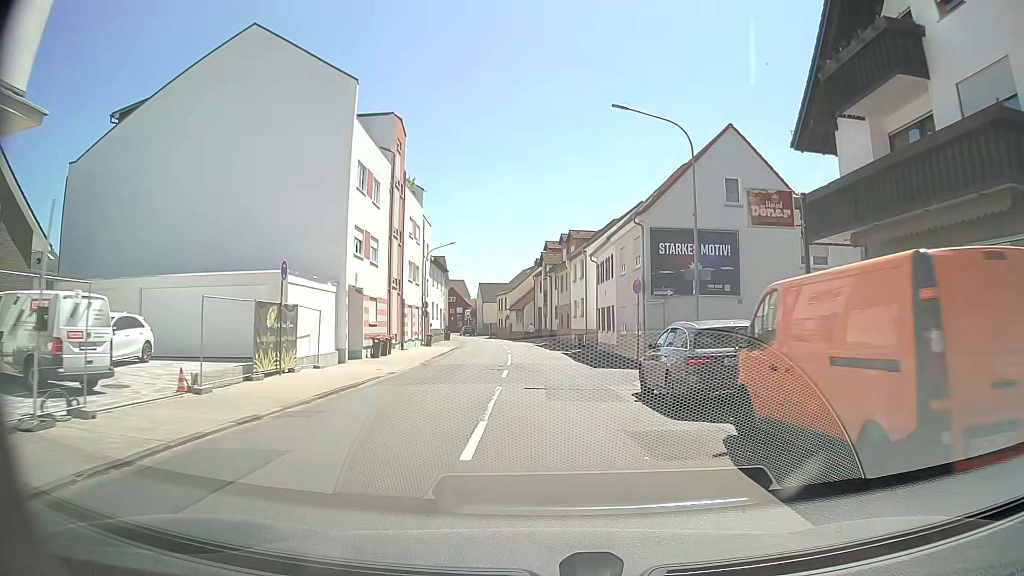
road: tertiary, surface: asphalt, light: Day
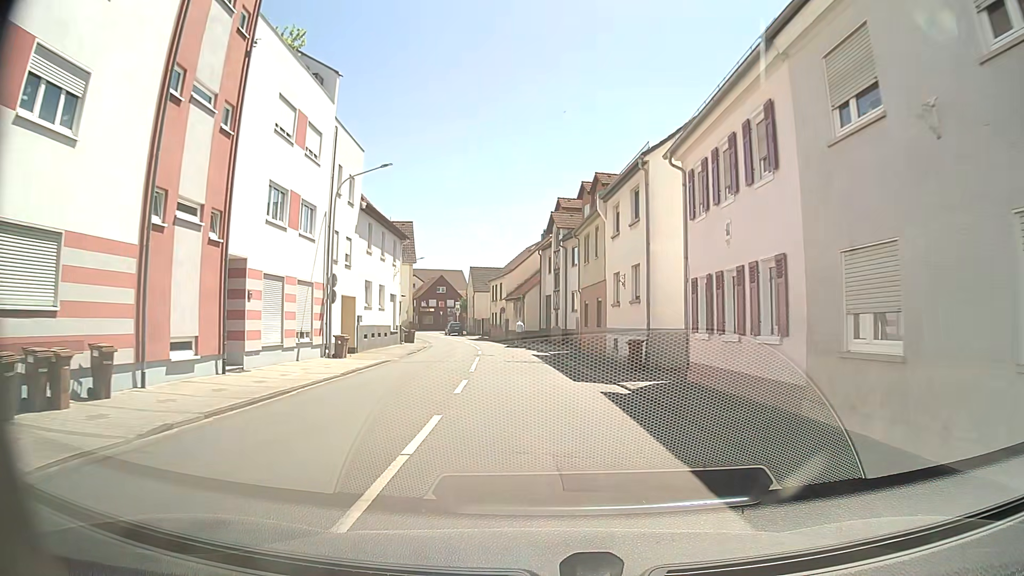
(+0.4, +24.0) m; 0°
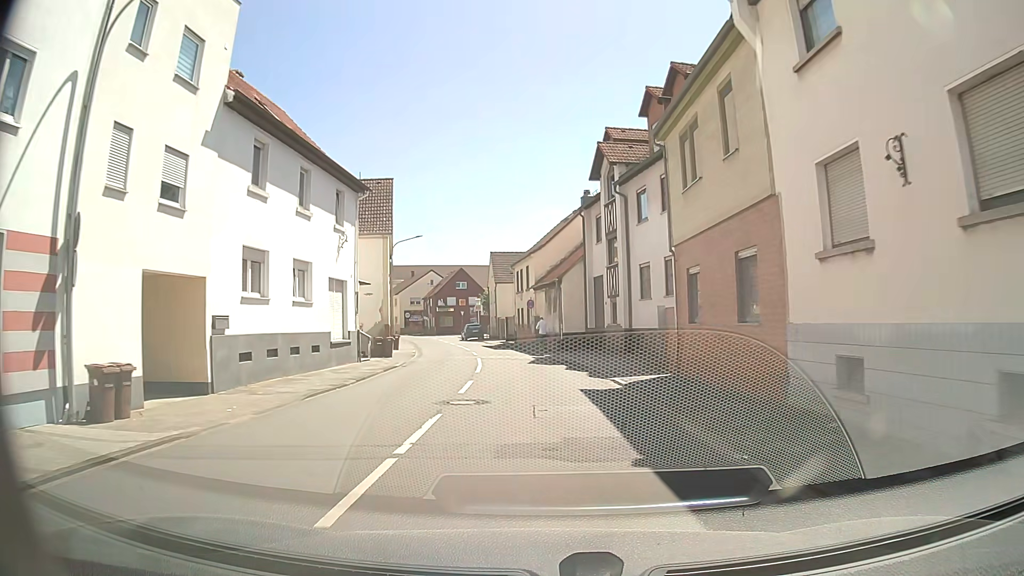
(-0.5, +17.6) m; -3°
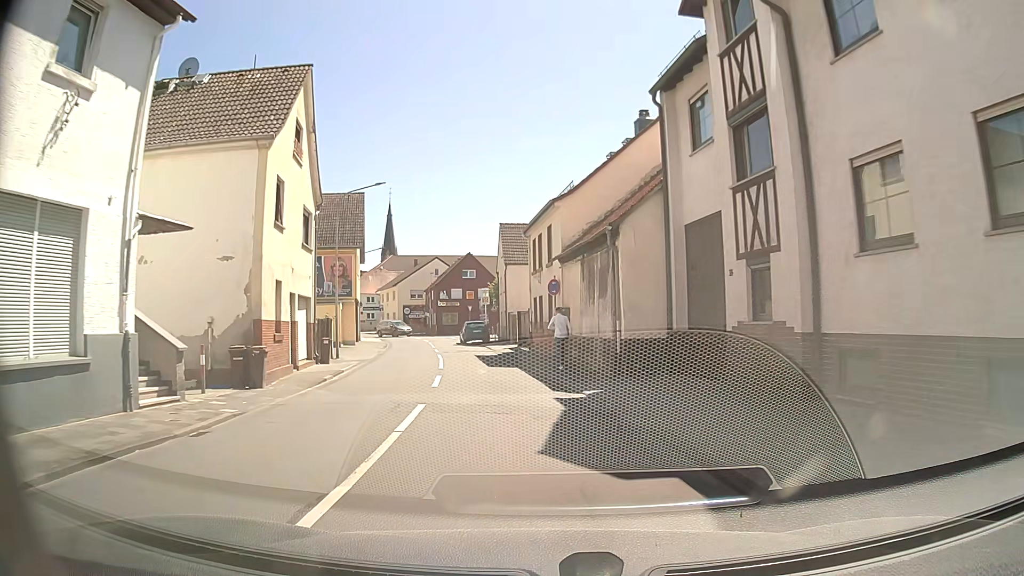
(-0.2, +17.2) m; -1°
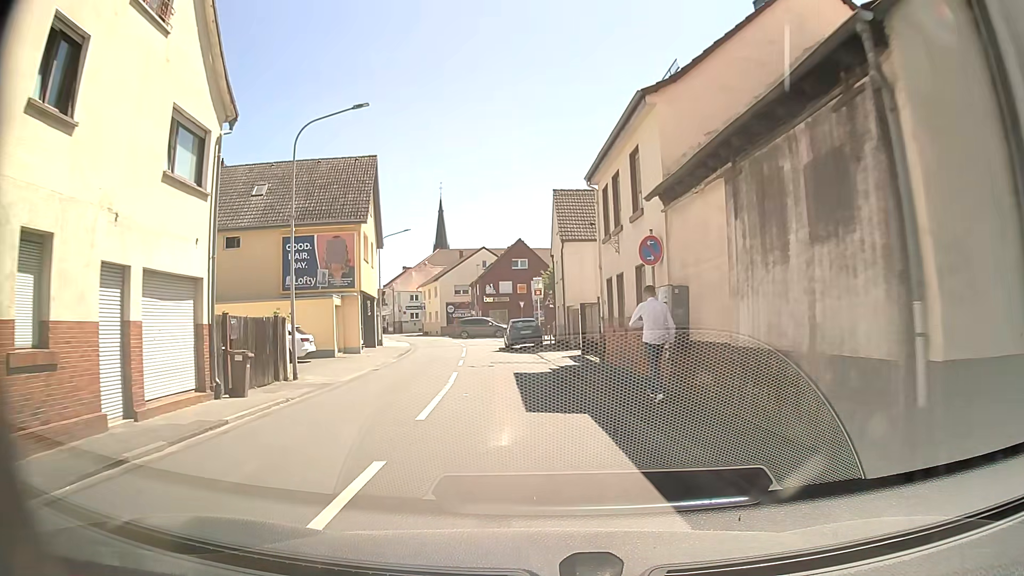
(-0.5, +11.2) m; -5°
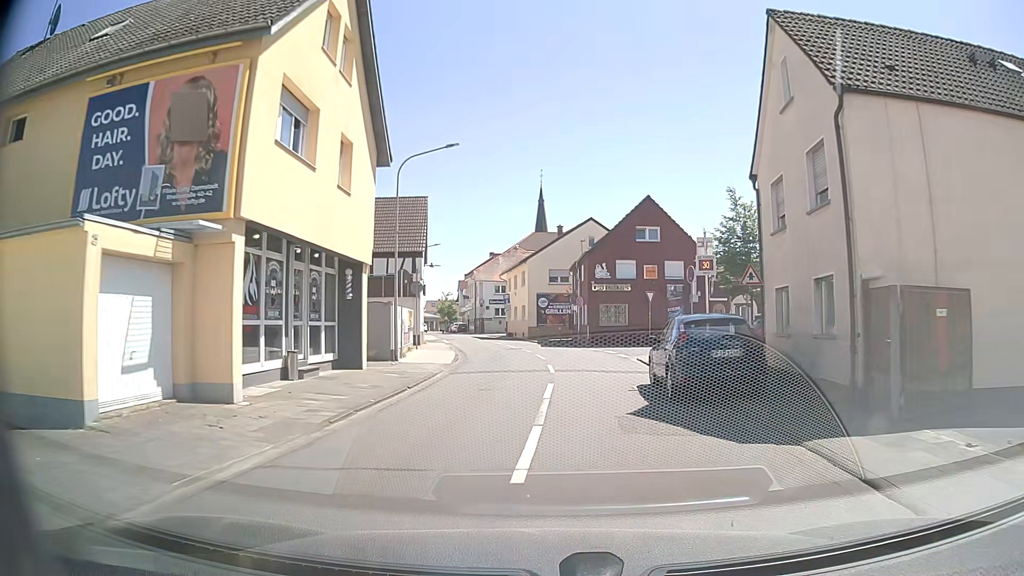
(-2.0, +21.6) m; -9°
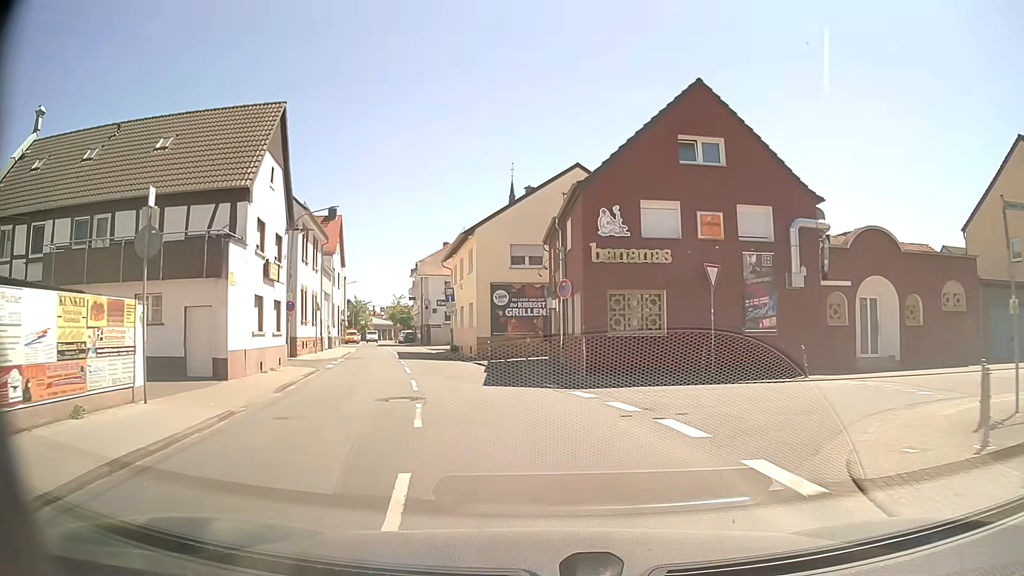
(+0.7, +20.7) m; +3°
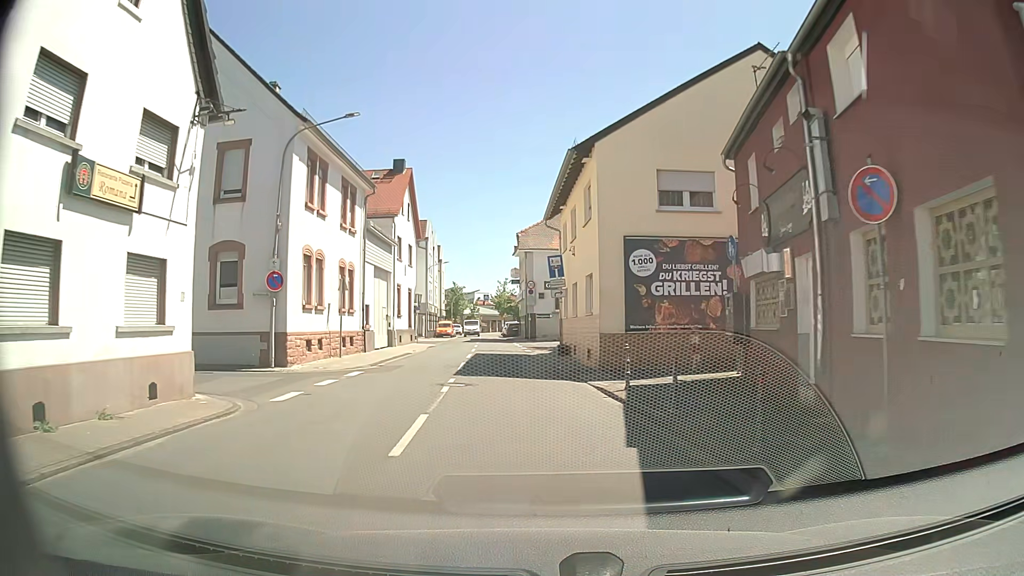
(-1.3, +14.6) m; -9°
